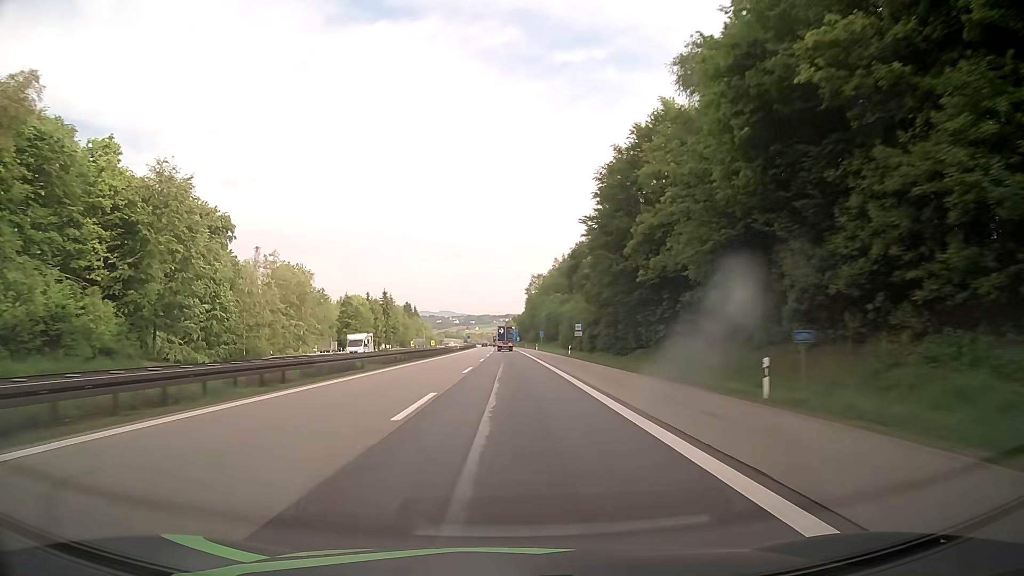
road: motorway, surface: asphalt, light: Day
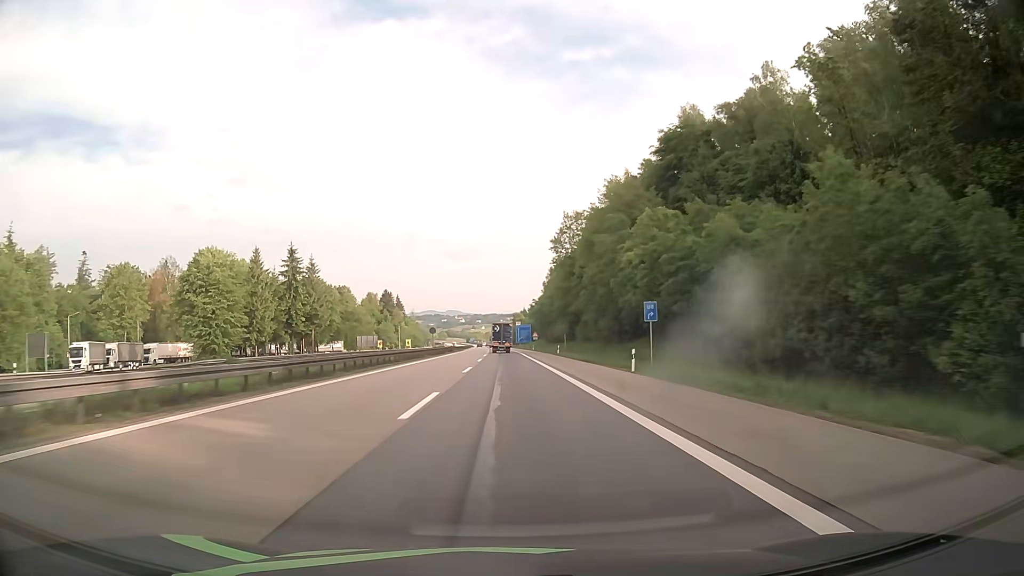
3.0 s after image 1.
(-0.6, +89.6) m; -1°
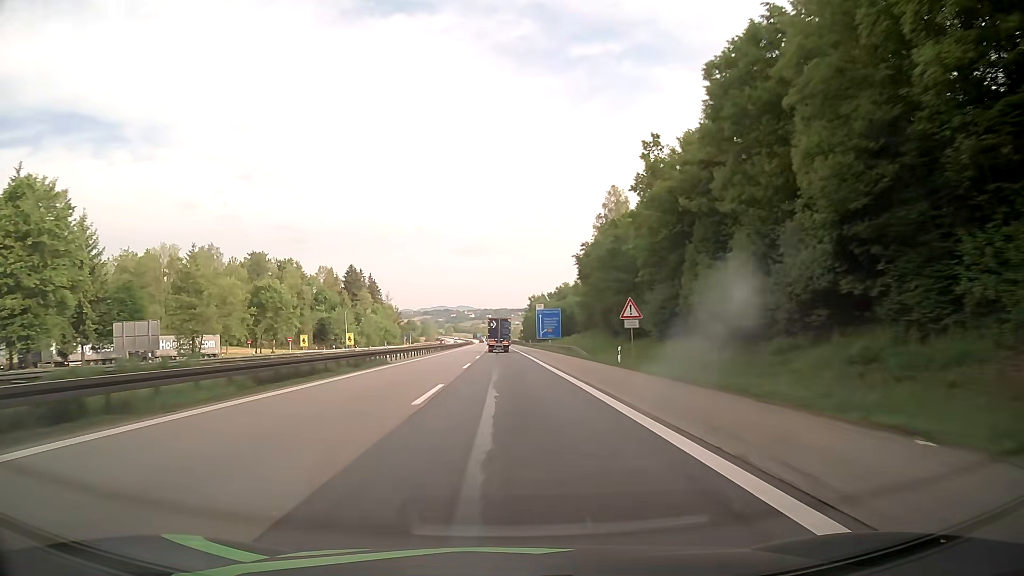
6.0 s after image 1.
(-0.5, +87.2) m; -1°
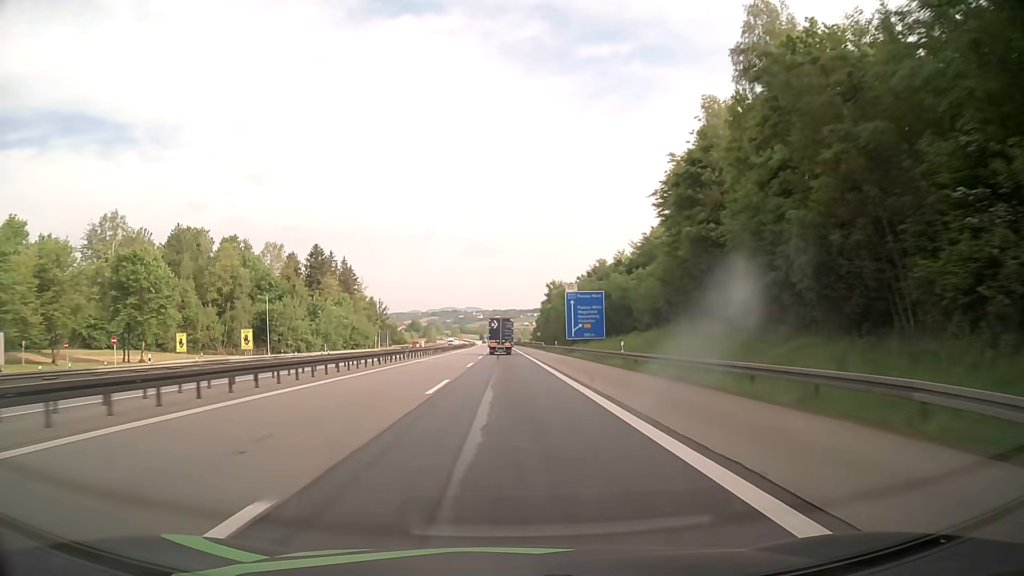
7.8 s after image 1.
(-0.2, +50.7) m; -1°
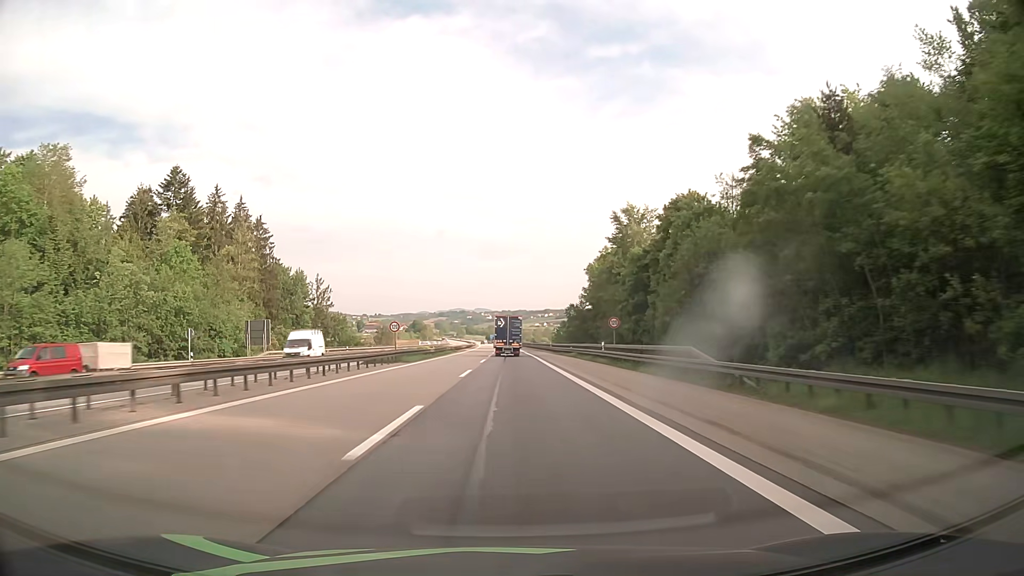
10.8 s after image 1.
(-0.8, +81.6) m; -1°
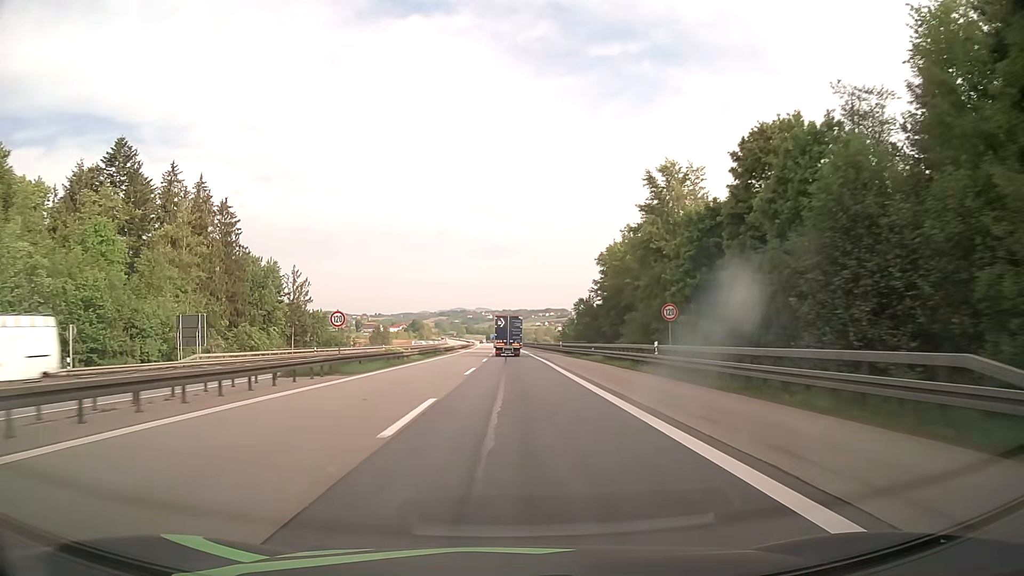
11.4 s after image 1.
(0.0, +15.9) m; 0°
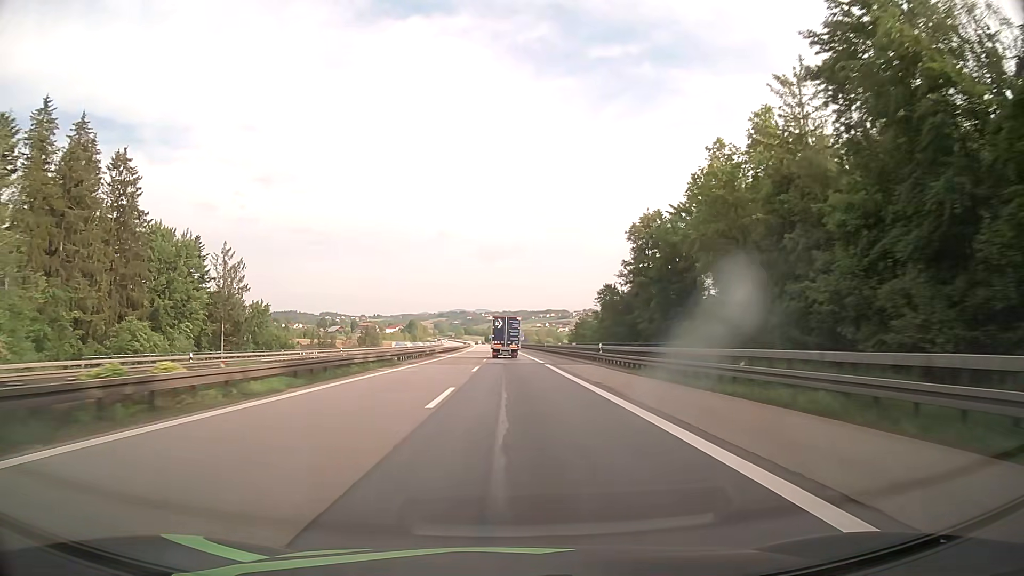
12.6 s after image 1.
(0.0, +31.4) m; 0°
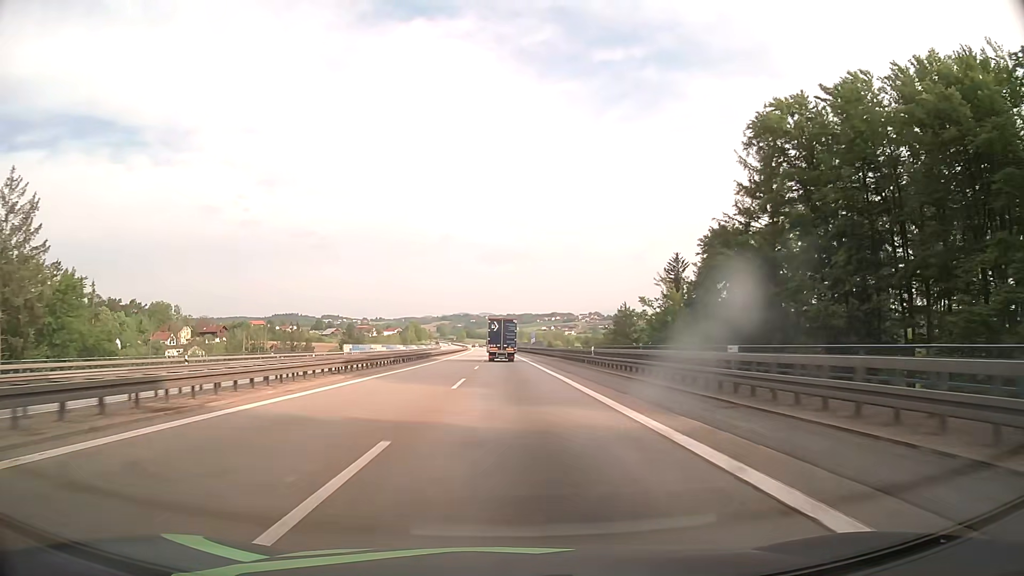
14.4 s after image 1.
(-0.1, +46.7) m; 0°
